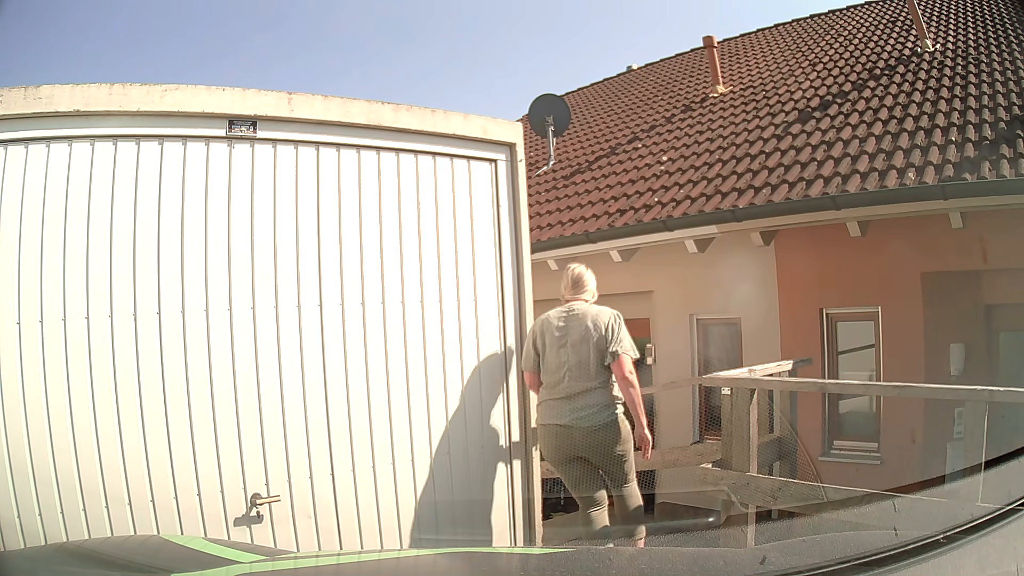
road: residential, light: Day
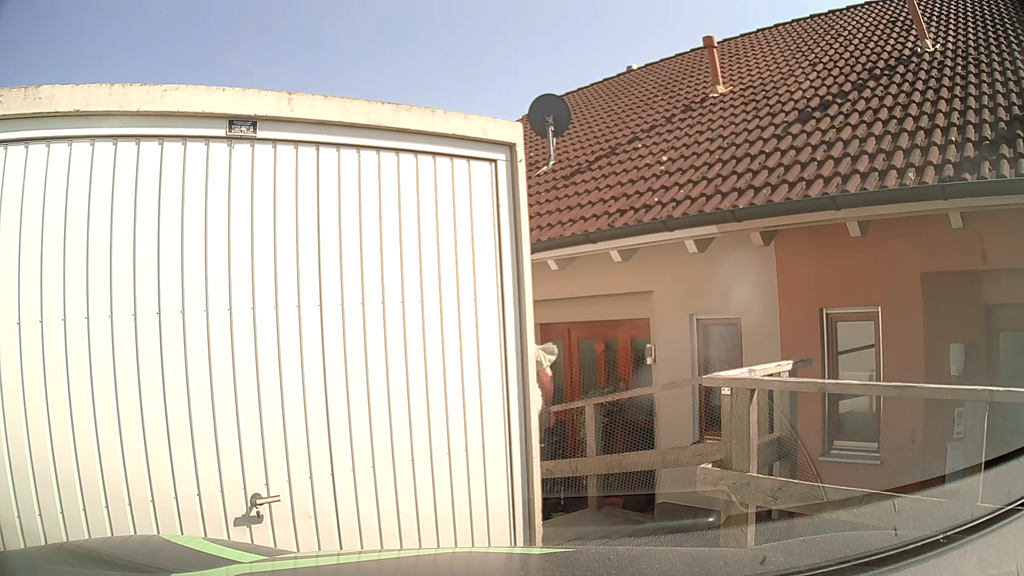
(0.0, 0.0) m; 0°
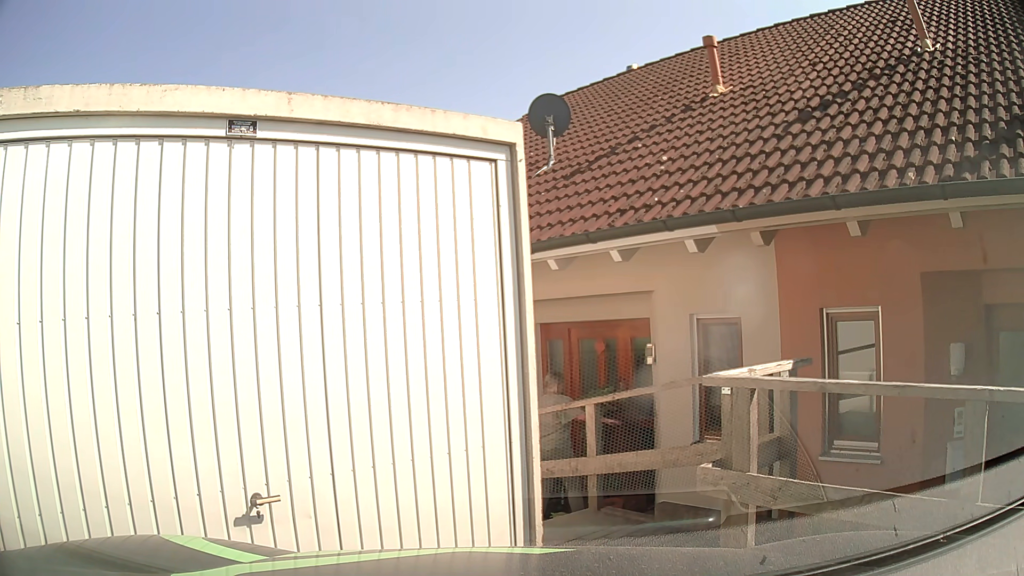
(0.0, +0.1) m; 0°
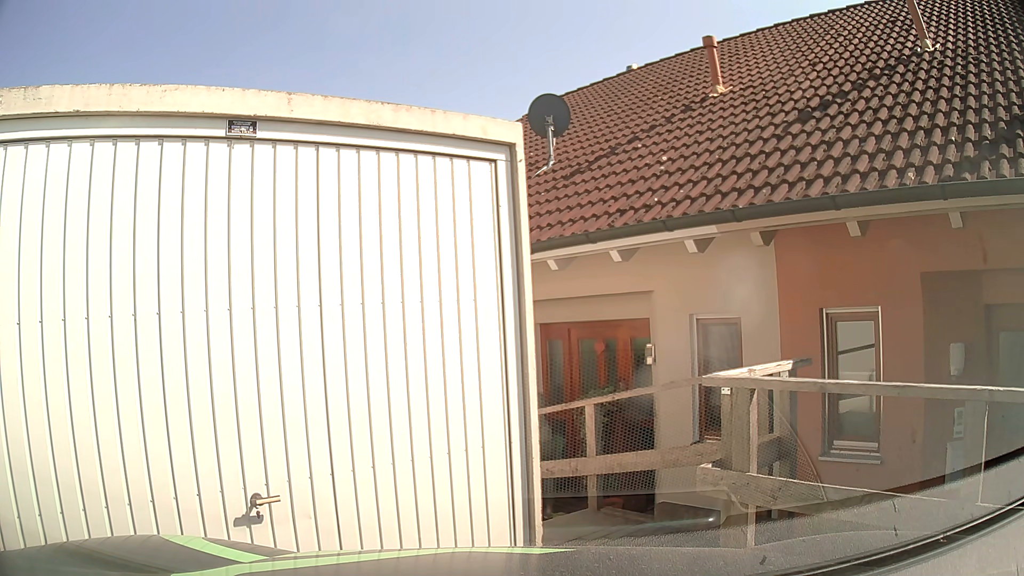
(0.0, 0.0) m; 0°
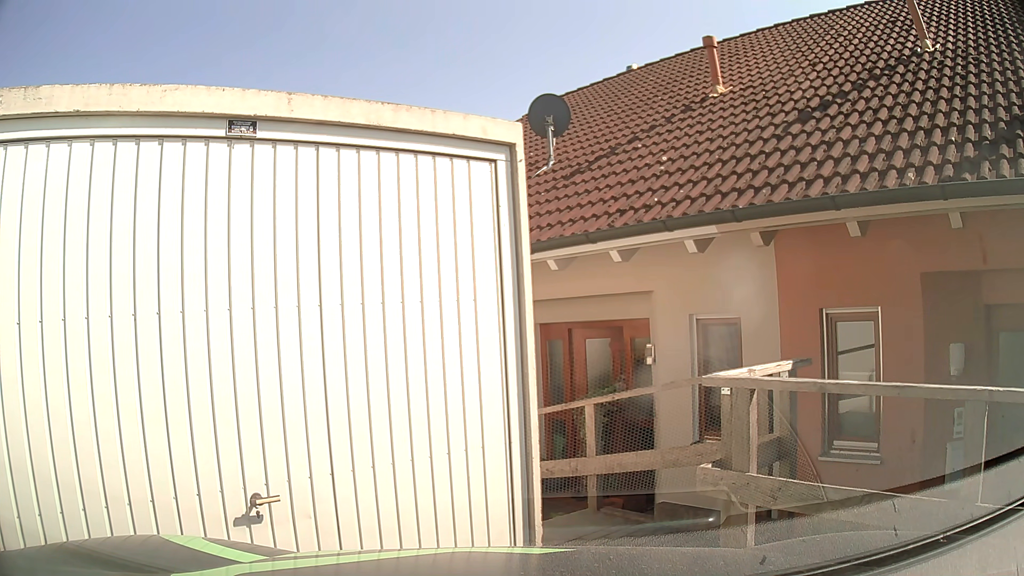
(0.0, 0.0) m; 0°
